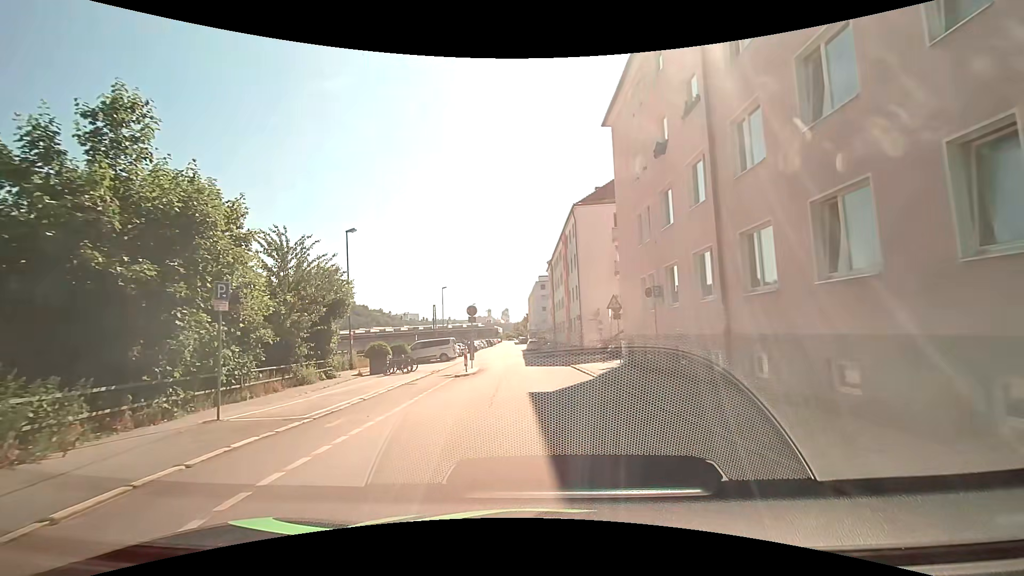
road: residential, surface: asphalt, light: Day
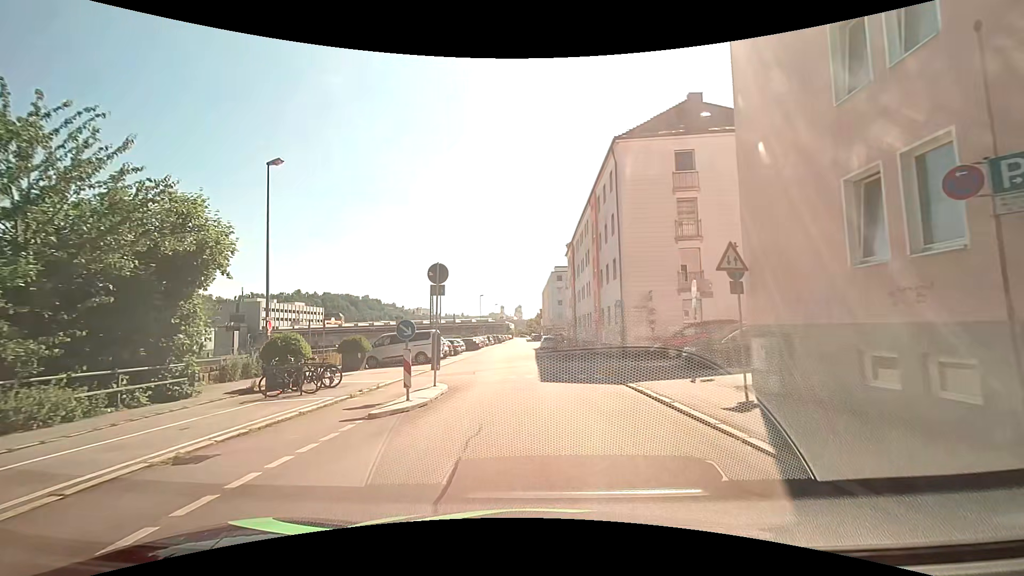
(-0.3, +13.2) m; -3°
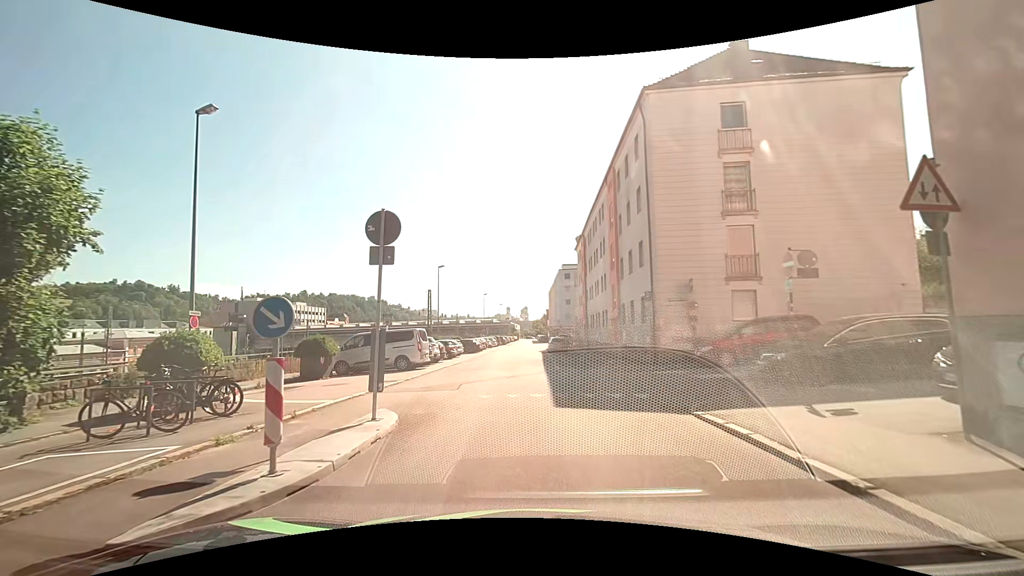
(+0.1, +5.7) m; 0°
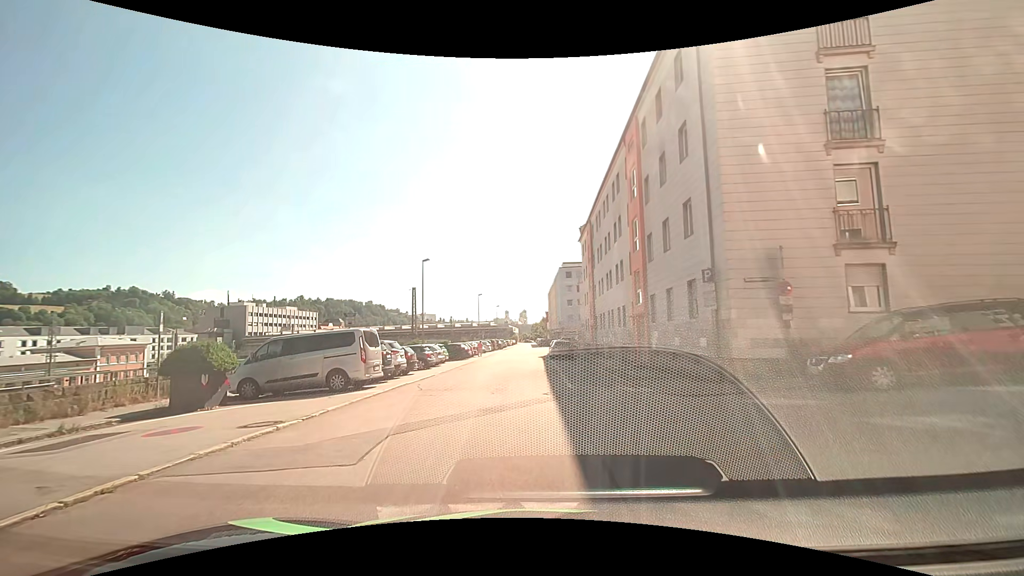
(0.0, +7.6) m; +1°
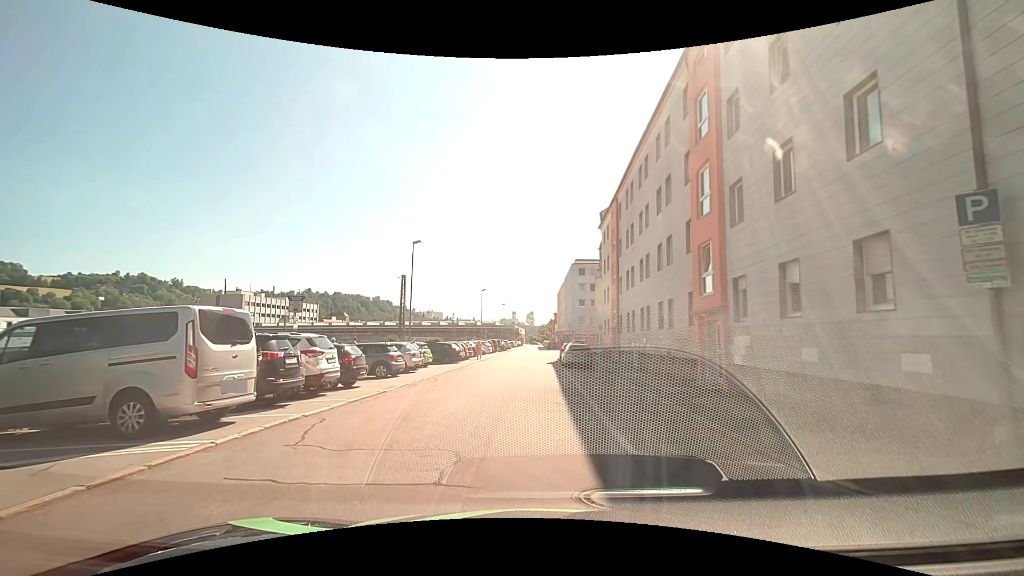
(-0.2, +8.7) m; -1°
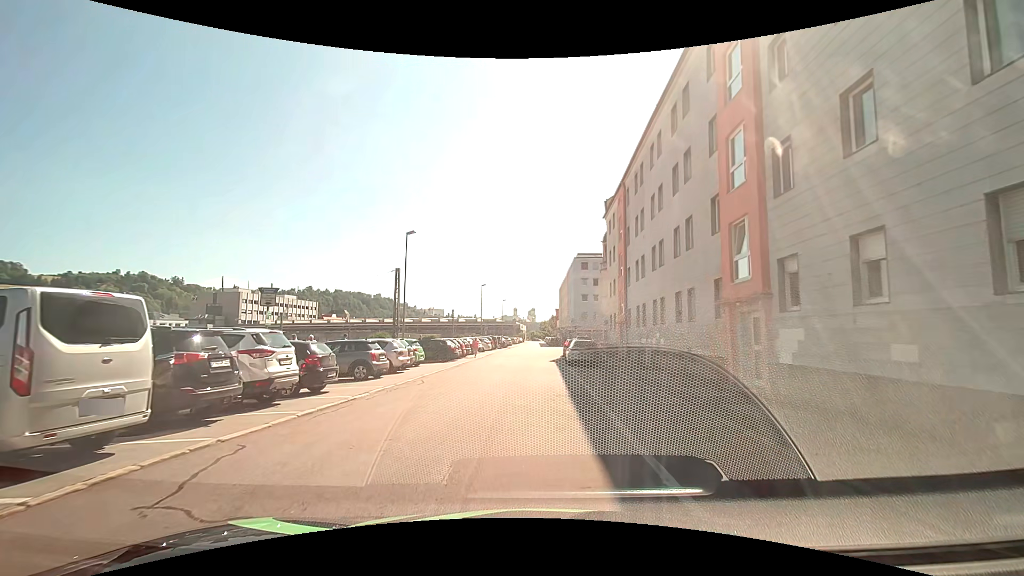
(0.0, +2.7) m; -1°
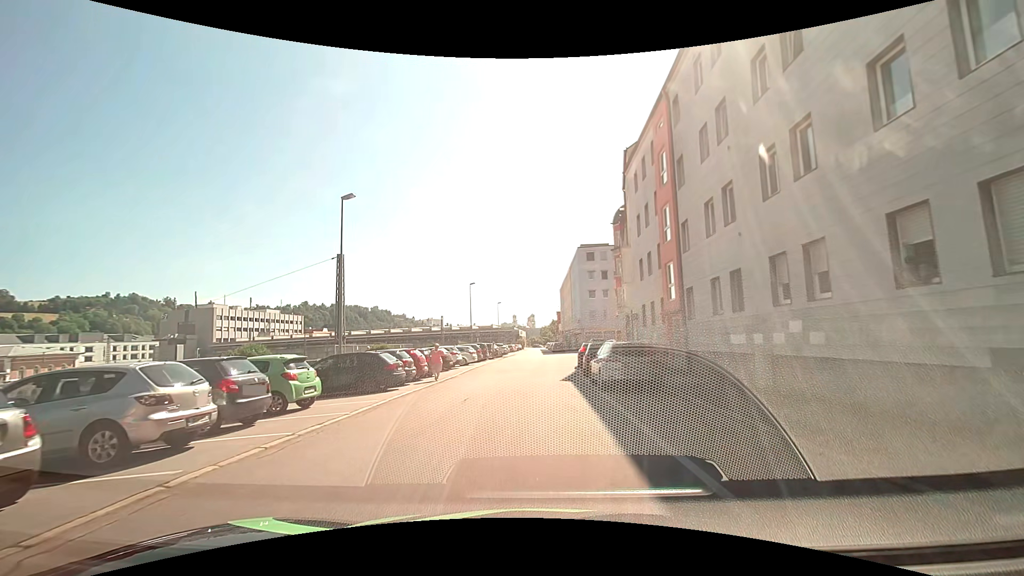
(0.0, +13.4) m; -1°
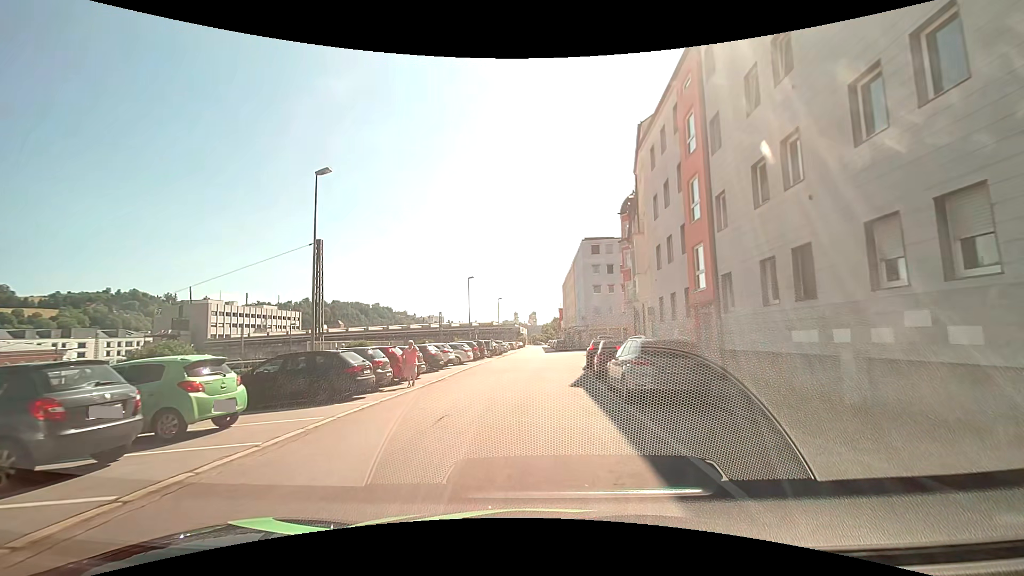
(0.0, +3.7) m; +2°
